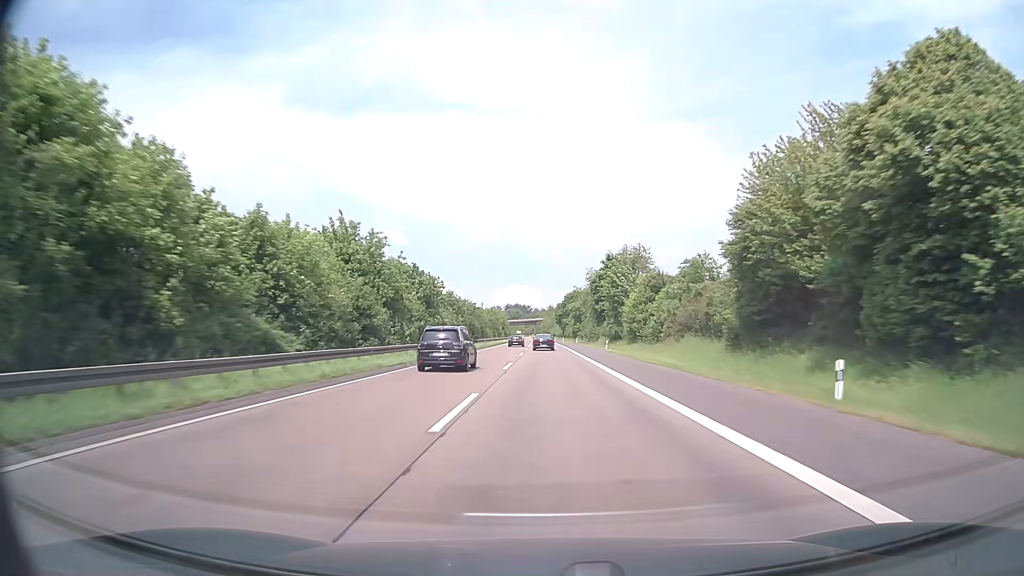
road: motorway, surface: asphalt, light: Day
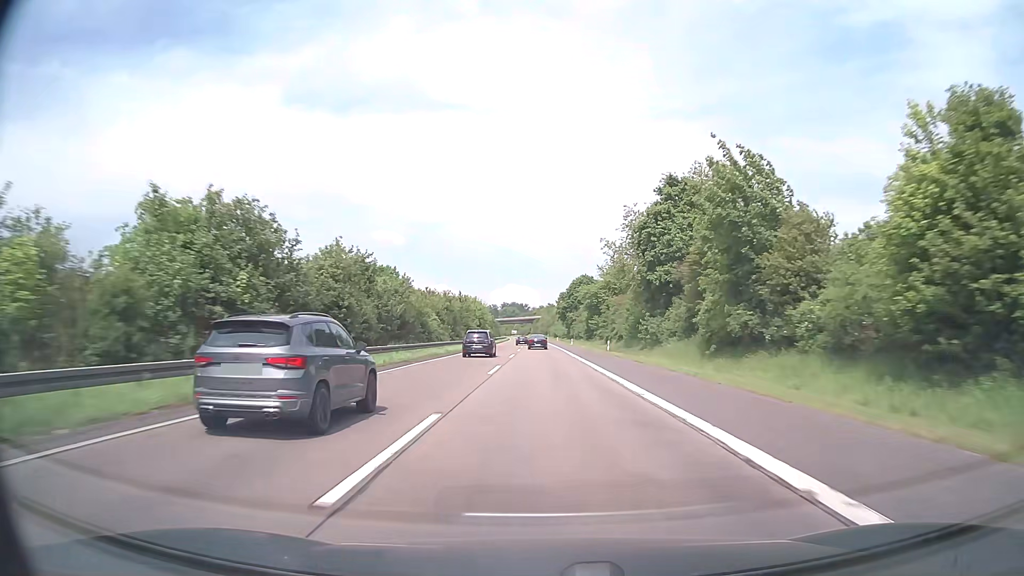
(+0.1, +57.0) m; 0°
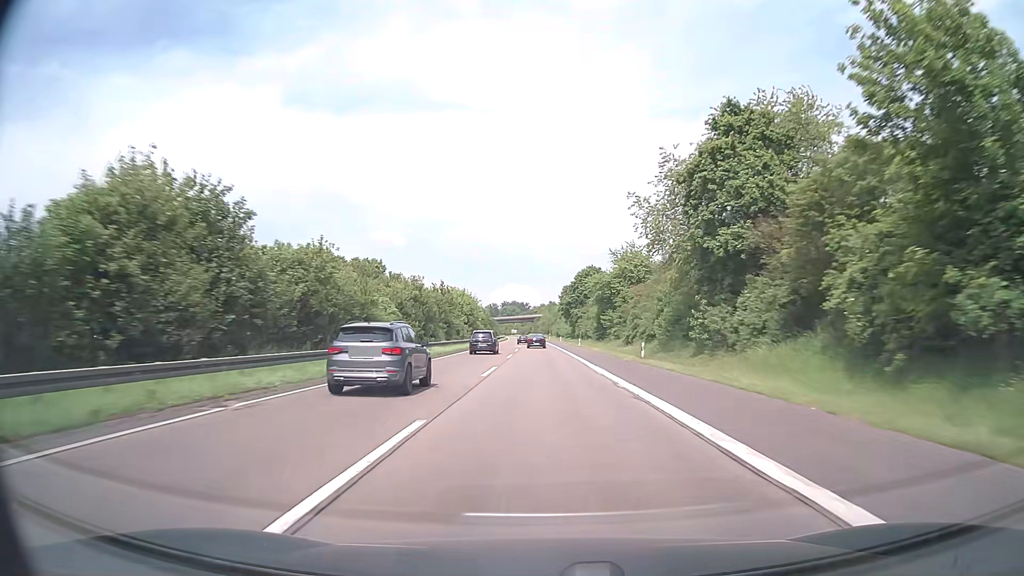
(0.0, +19.0) m; 0°
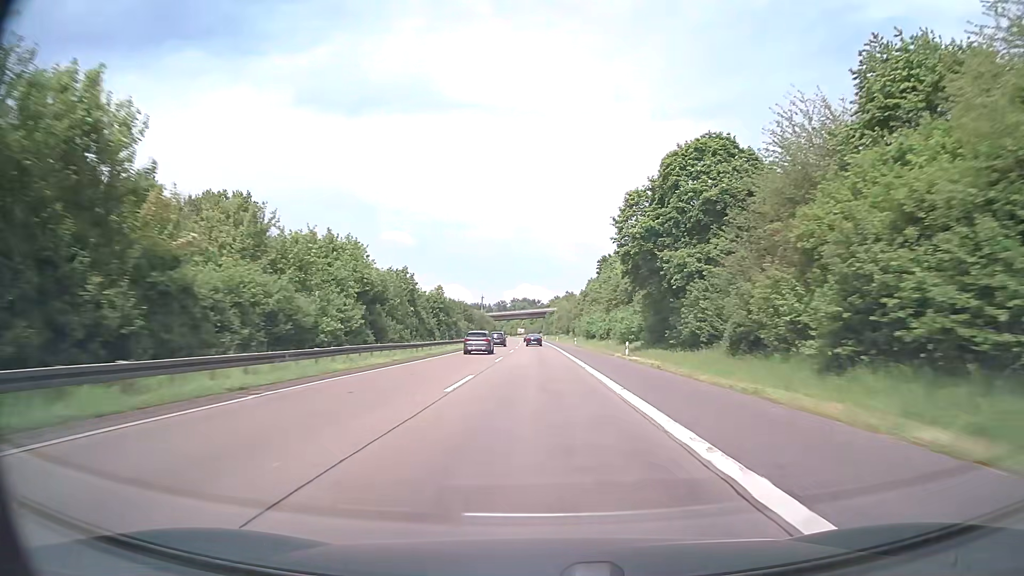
(-0.8, +95.1) m; -1°
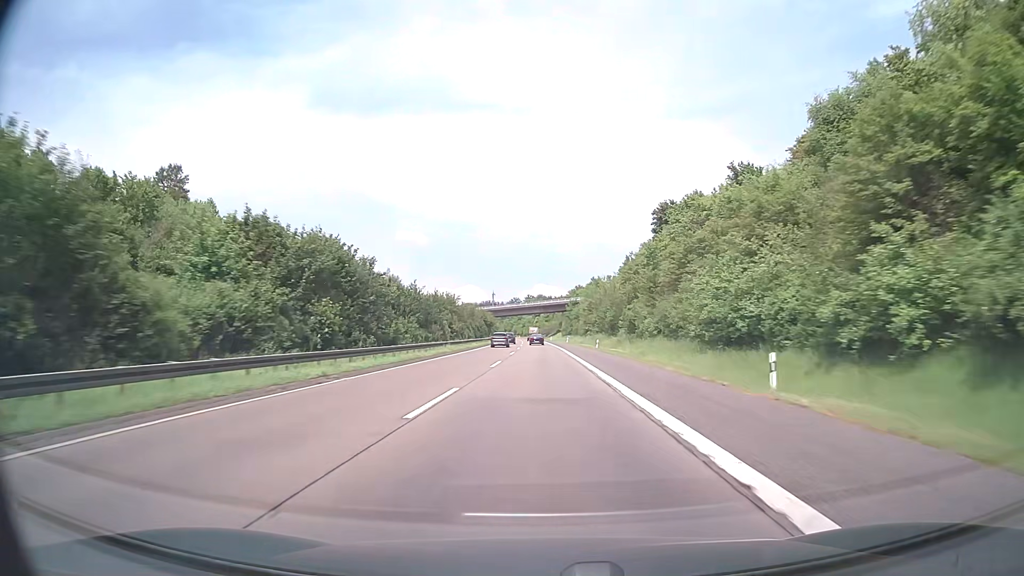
(-0.6, +76.1) m; -1°
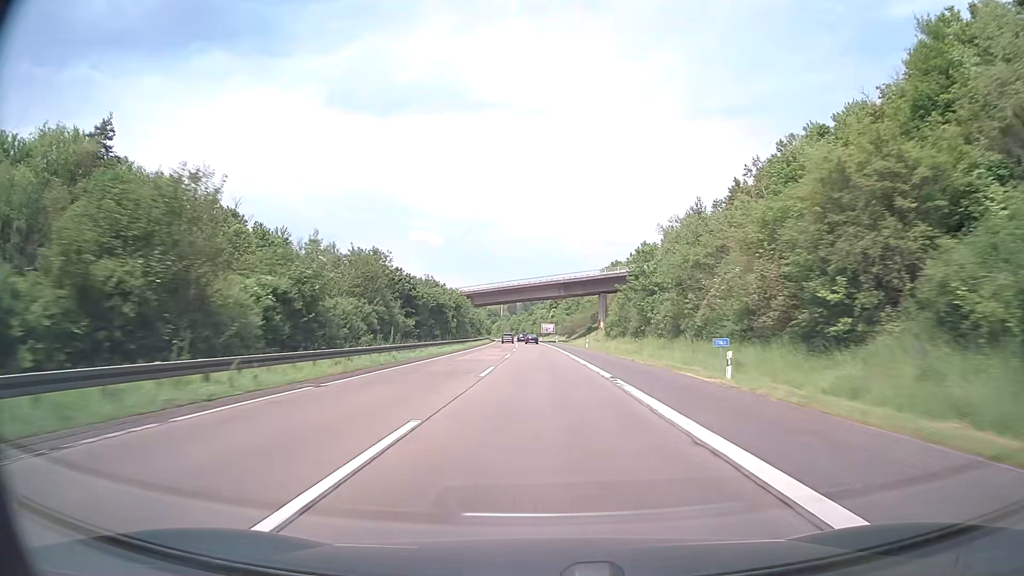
(-1.2, +95.1) m; -1°
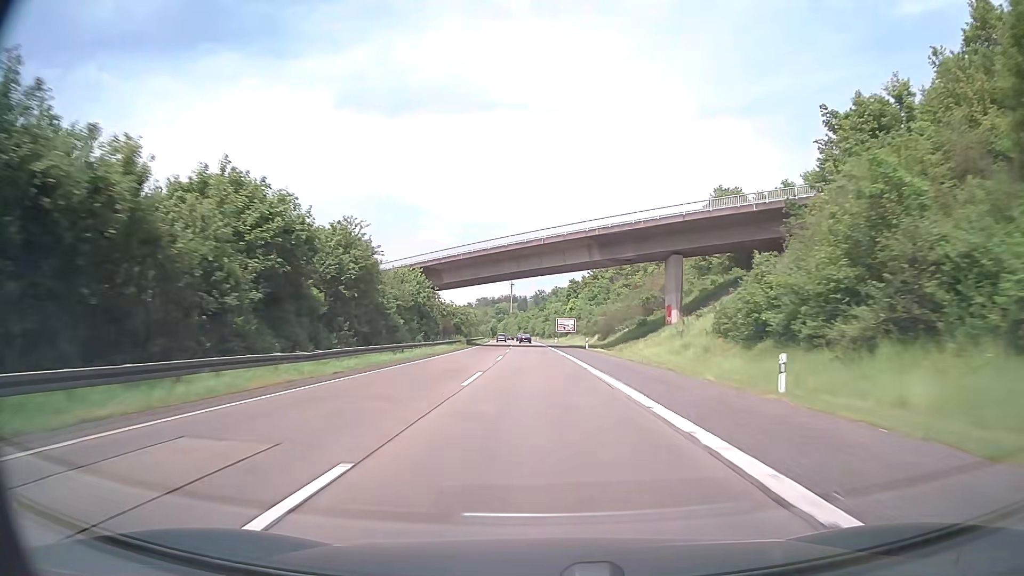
(-0.6, +57.1) m; -1°
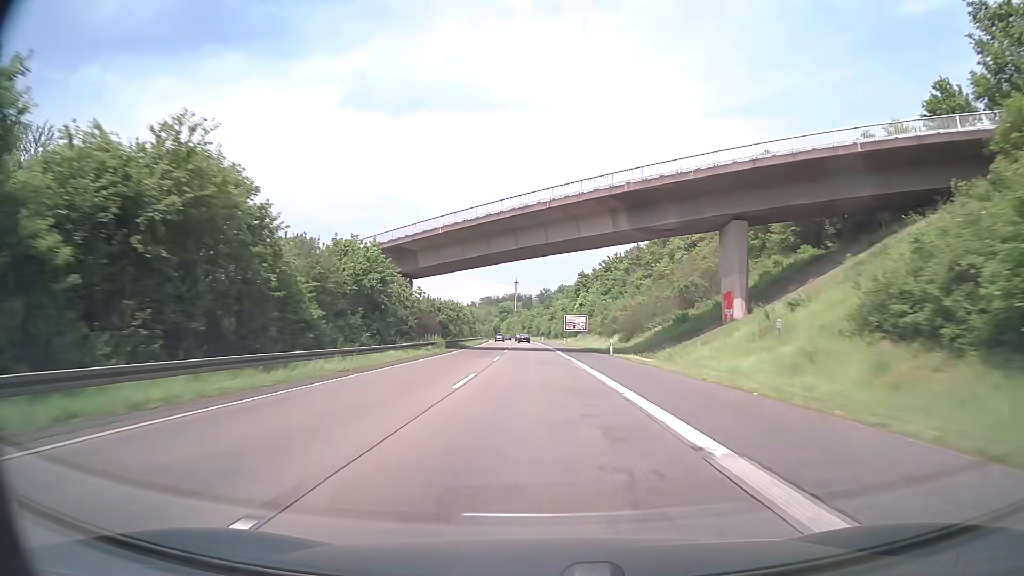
(-0.1, +19.0) m; 0°
